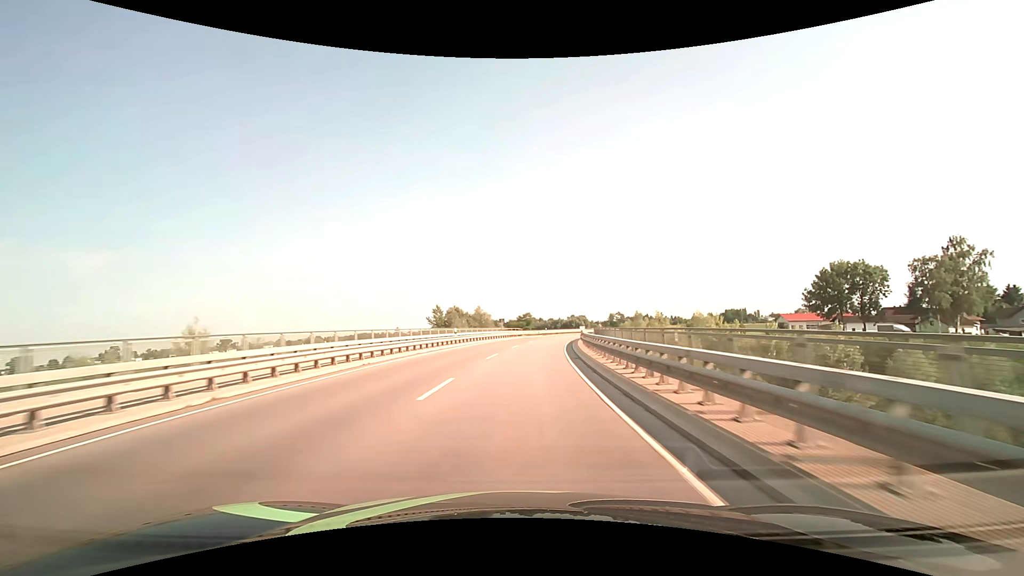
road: secondary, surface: asphalt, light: Day
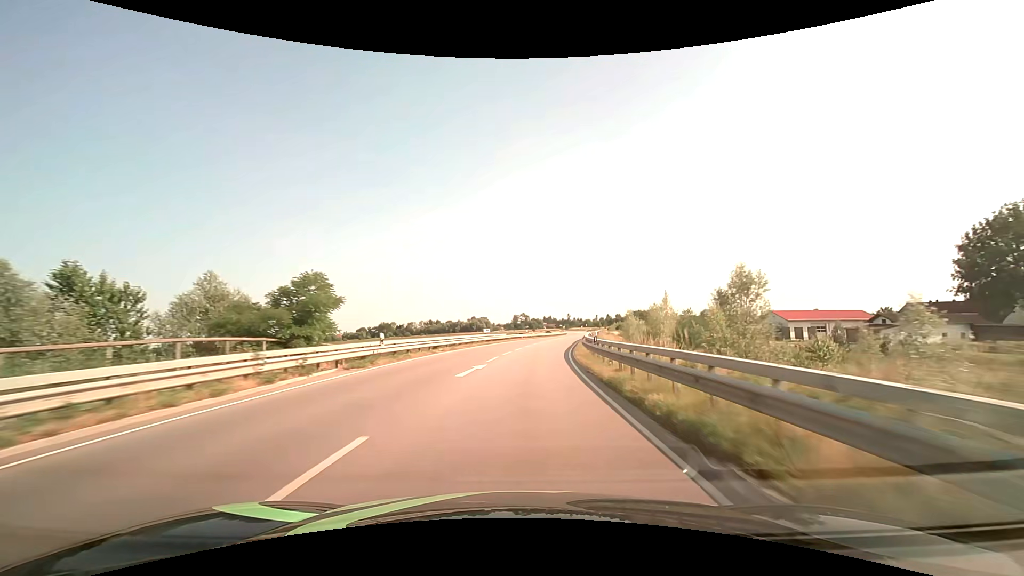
(+6.3, +66.3) m; +11°
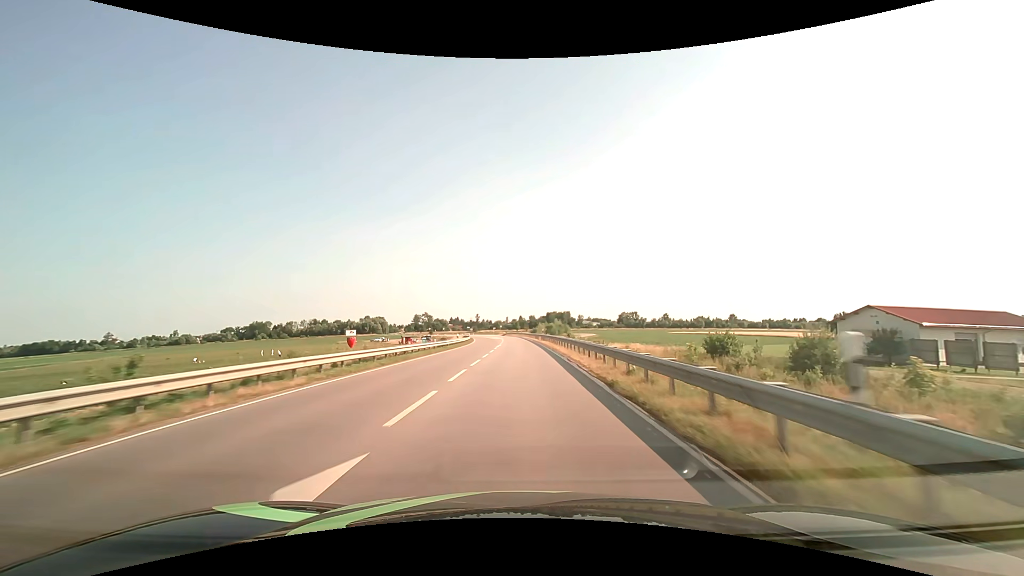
(+6.8, +67.5) m; +10°
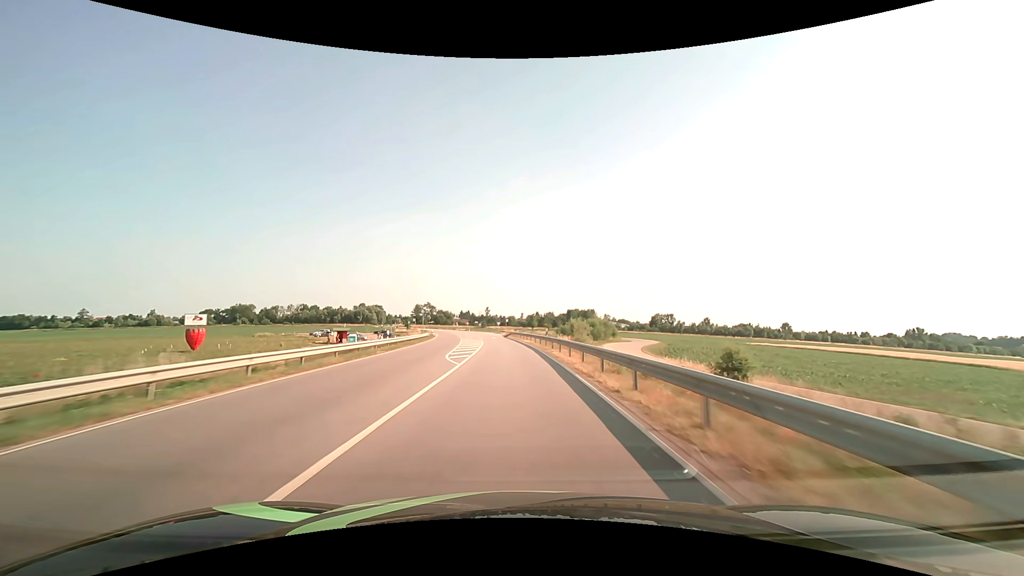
(+0.2, +69.4) m; -1°
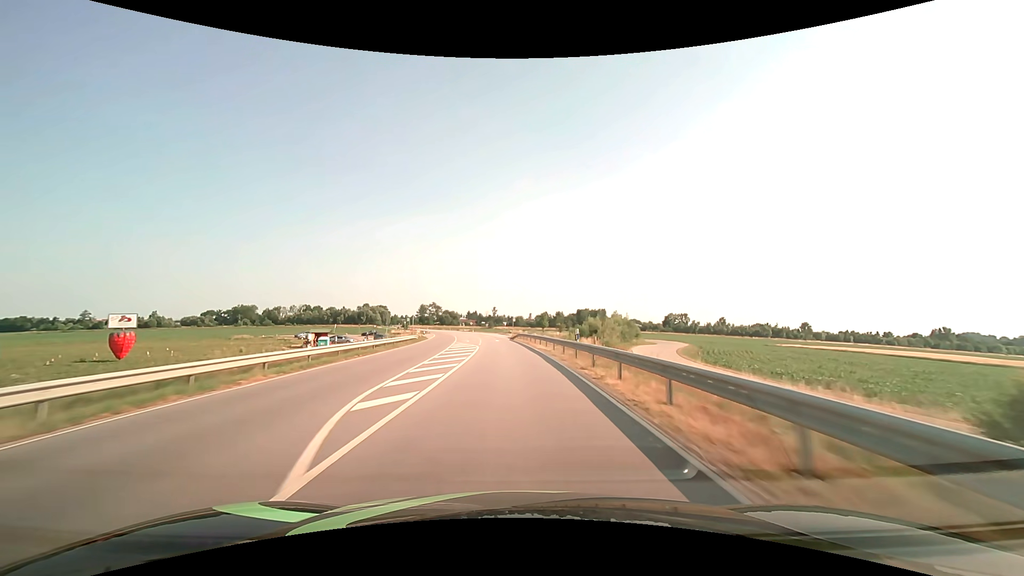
(-0.1, +14.1) m; -1°
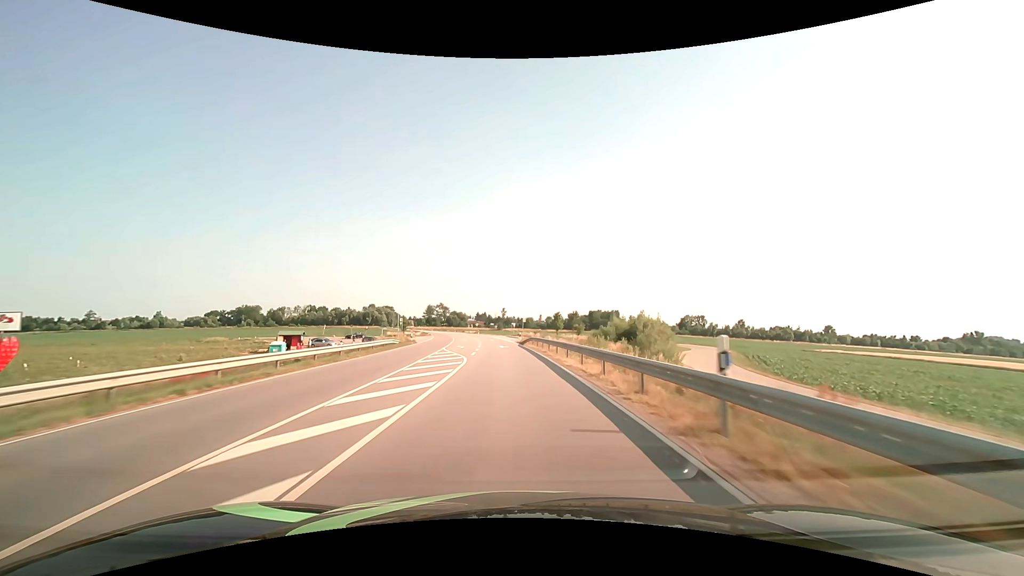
(-0.1, +14.1) m; -1°
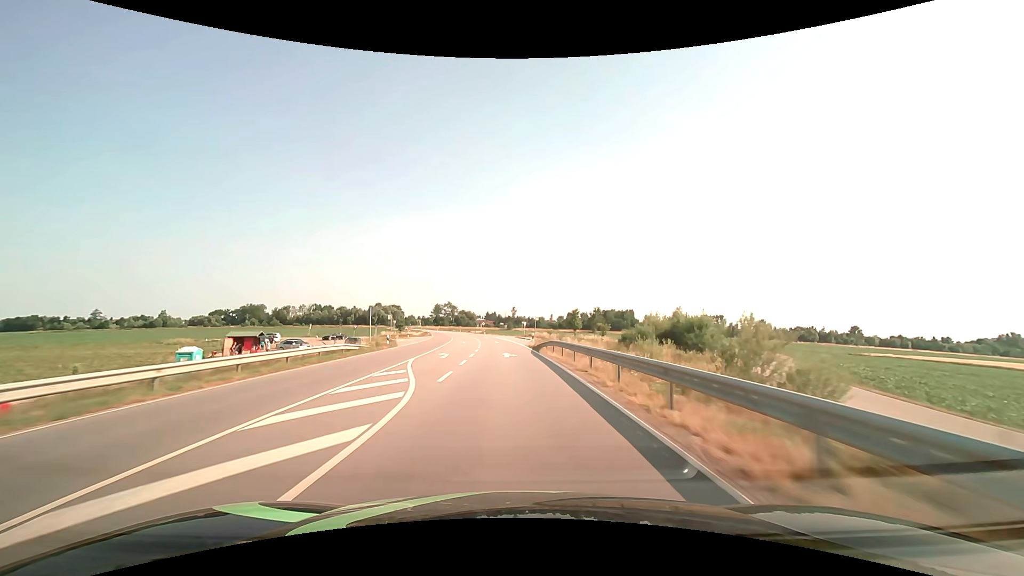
(-0.1, +14.2) m; -1°
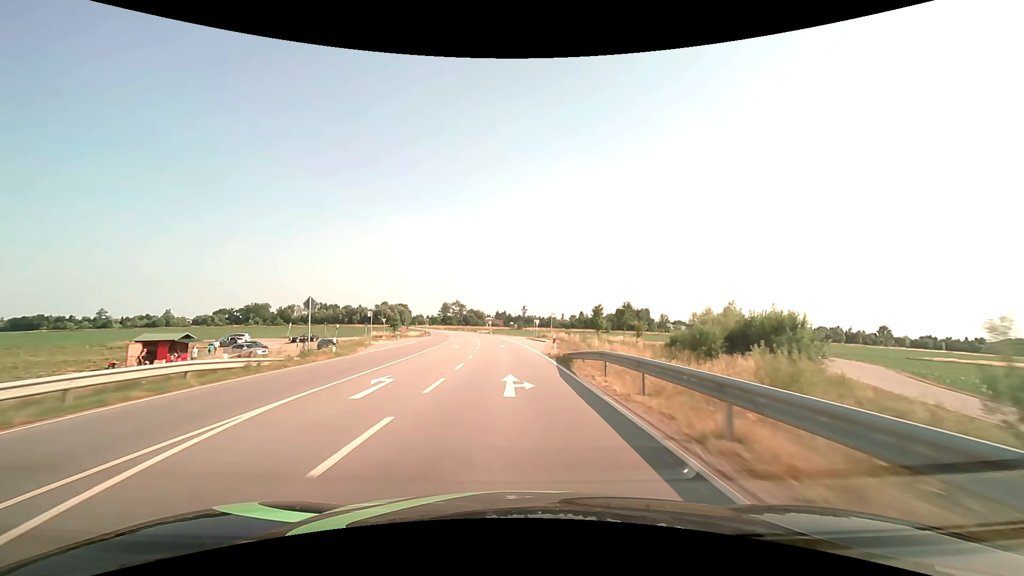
(-0.1, +14.3) m; -1°
